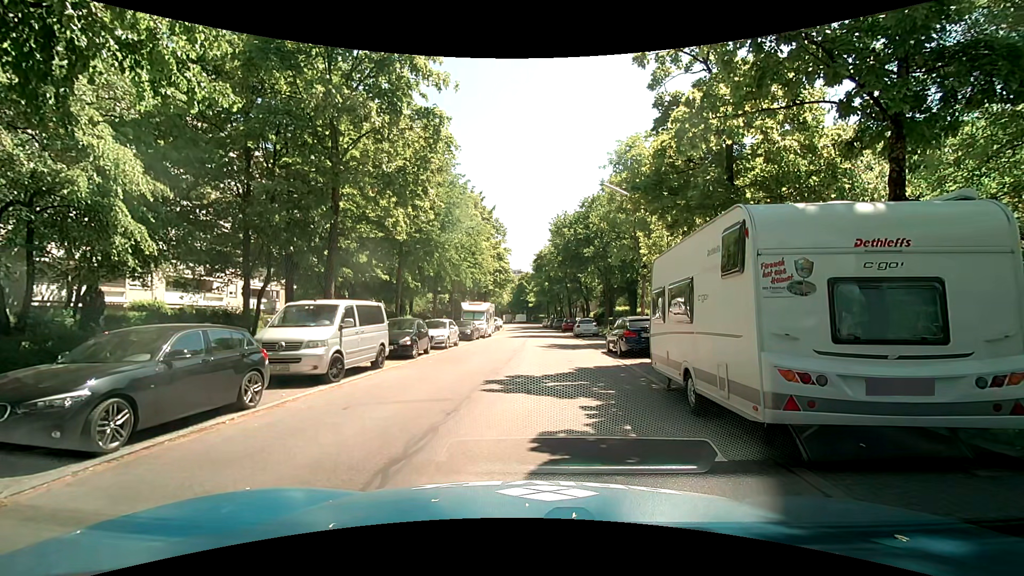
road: residential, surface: asphalt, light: Day
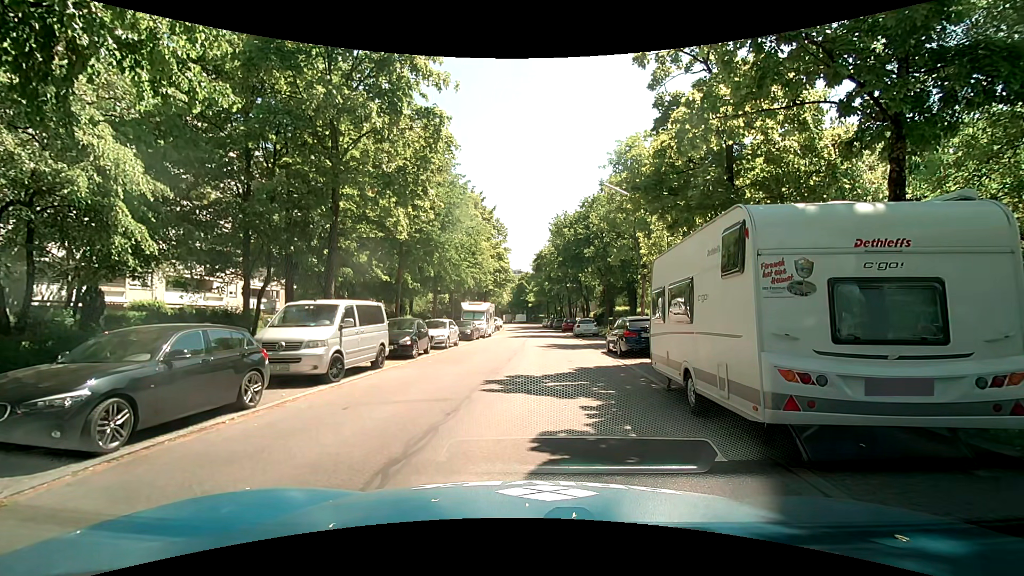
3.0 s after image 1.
(0.0, 0.0) m; 0°
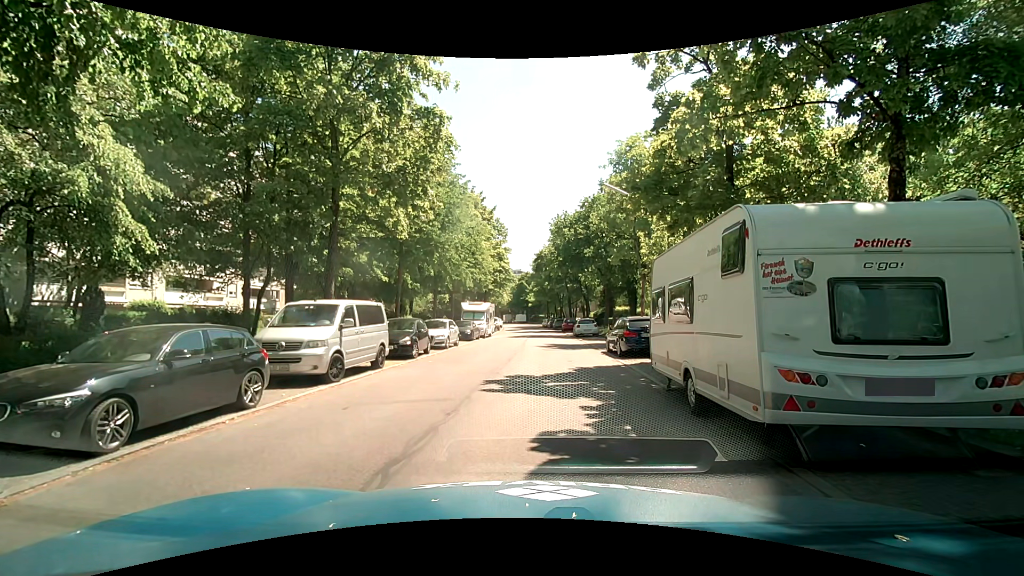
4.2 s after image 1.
(0.0, 0.0) m; 0°
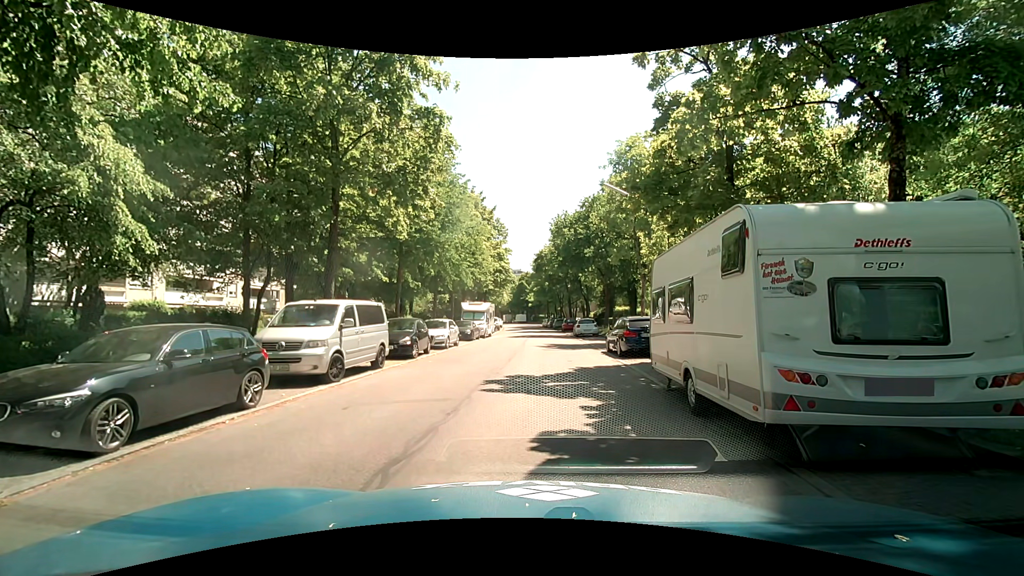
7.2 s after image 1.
(0.0, 0.0) m; 0°
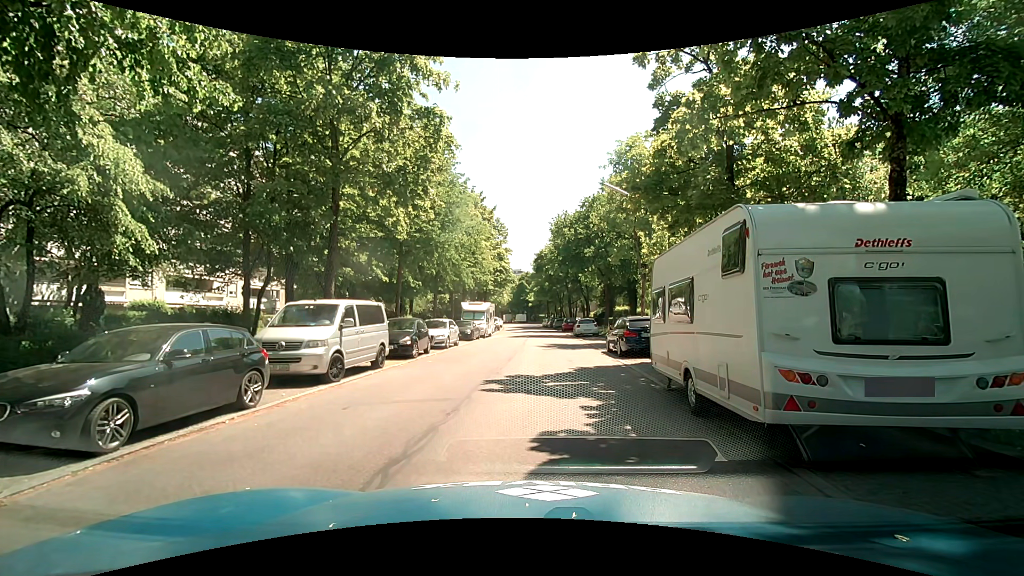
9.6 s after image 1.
(0.0, 0.0) m; 0°
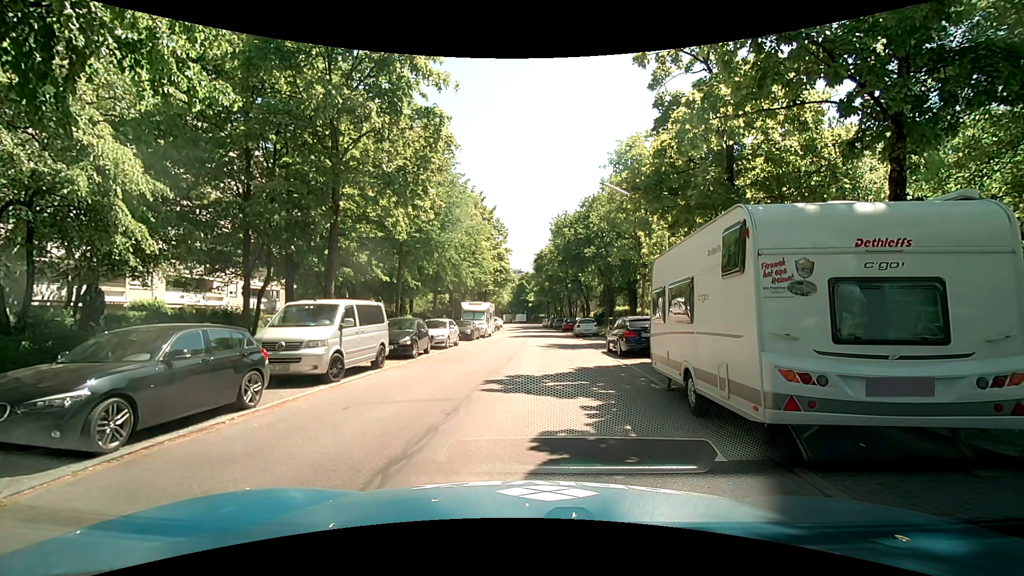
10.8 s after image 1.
(0.0, 0.0) m; 0°
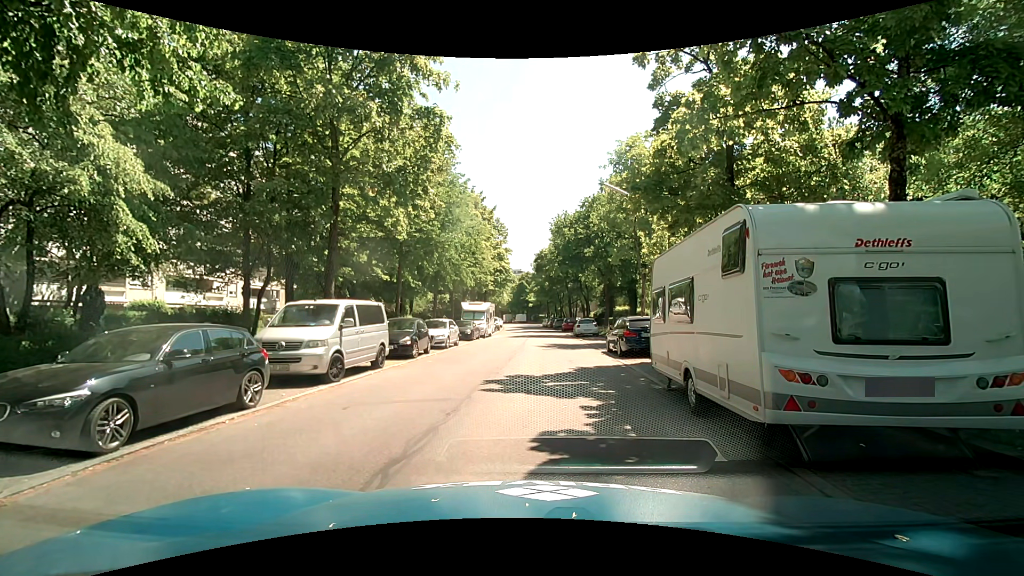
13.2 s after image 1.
(0.0, 0.0) m; 0°
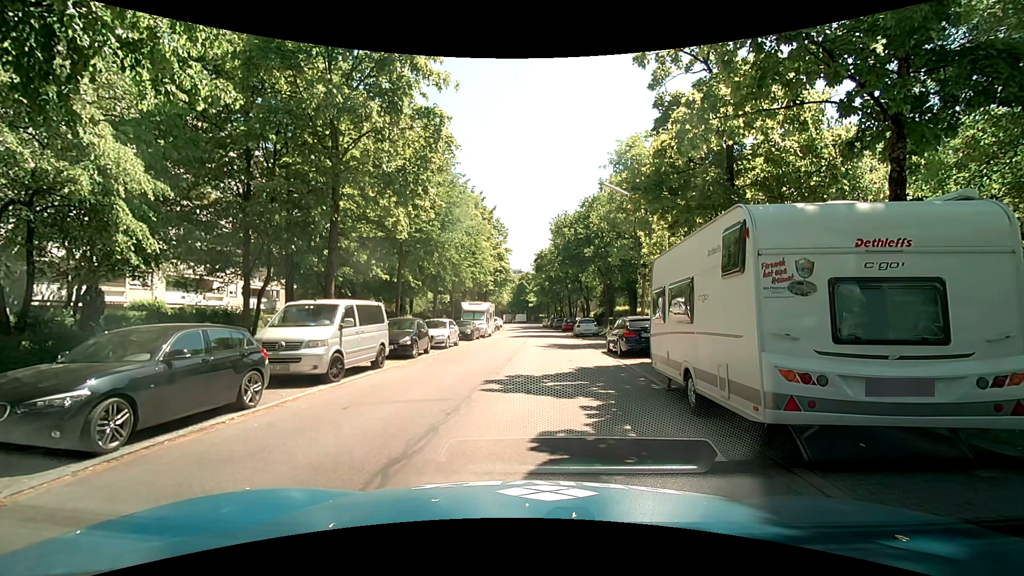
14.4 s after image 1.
(0.0, 0.0) m; 0°
